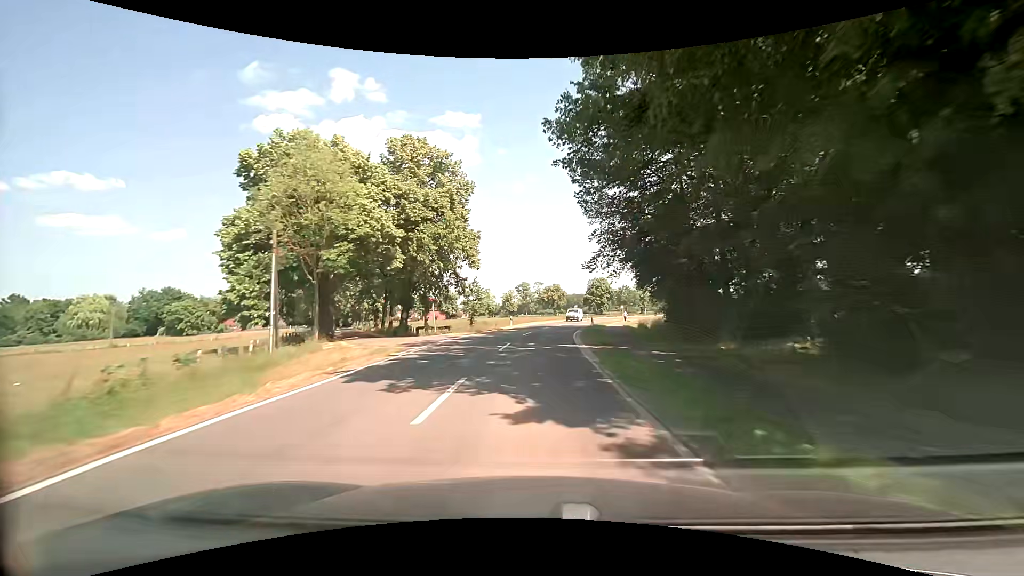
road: tertiary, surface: asphalt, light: Day
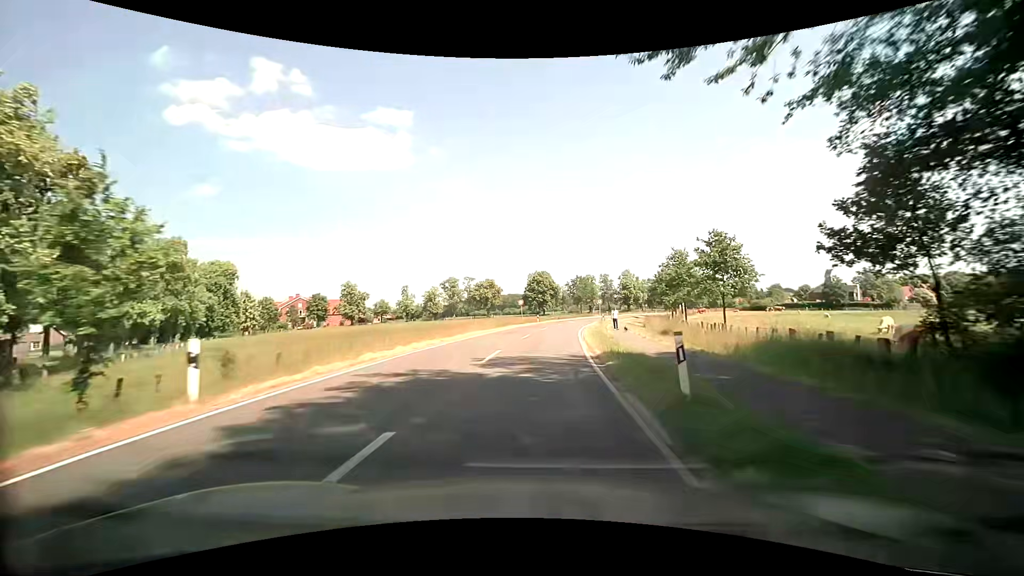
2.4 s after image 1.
(+1.7, +40.3) m; +7°
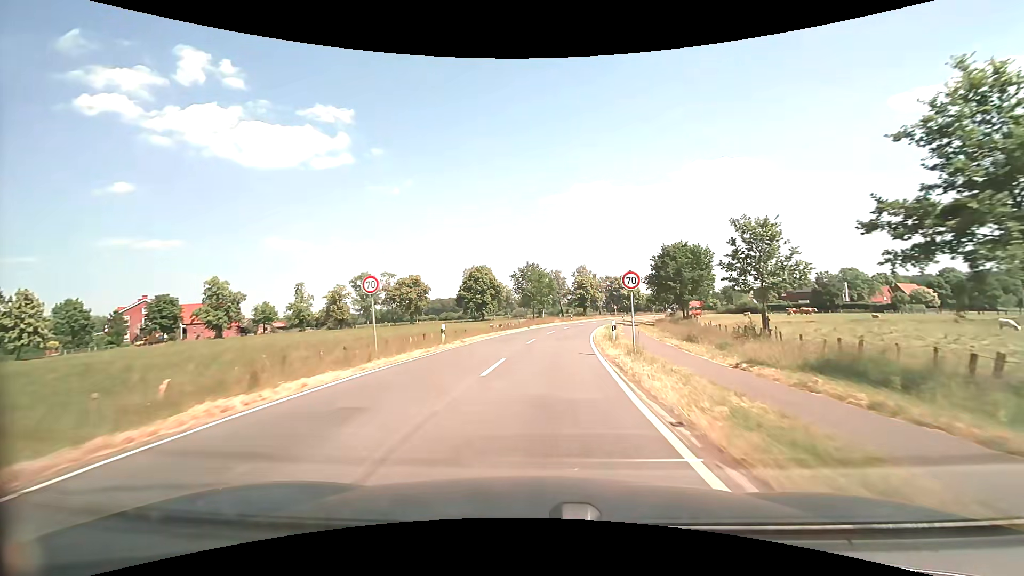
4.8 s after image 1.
(+1.8, +38.4) m; +6°
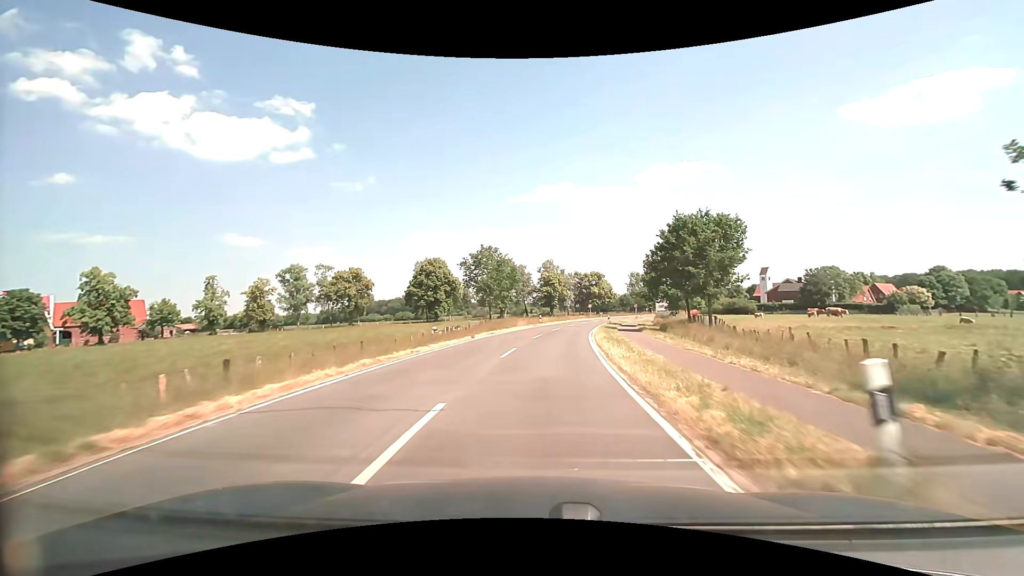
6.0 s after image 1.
(+0.7, +19.5) m; +4°
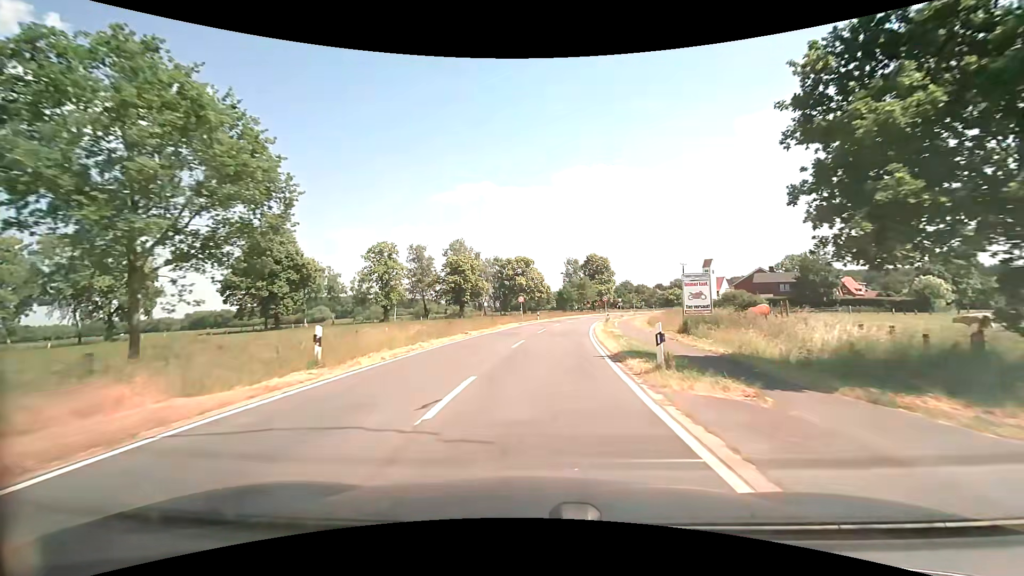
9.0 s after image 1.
(+3.6, +44.9) m; +9°
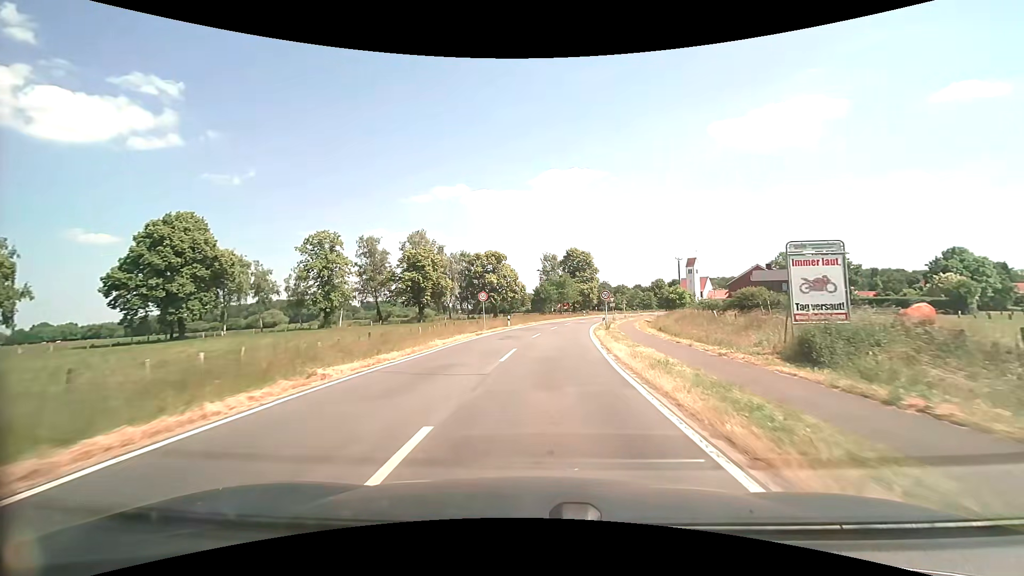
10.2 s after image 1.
(+0.4, +15.7) m; +3°
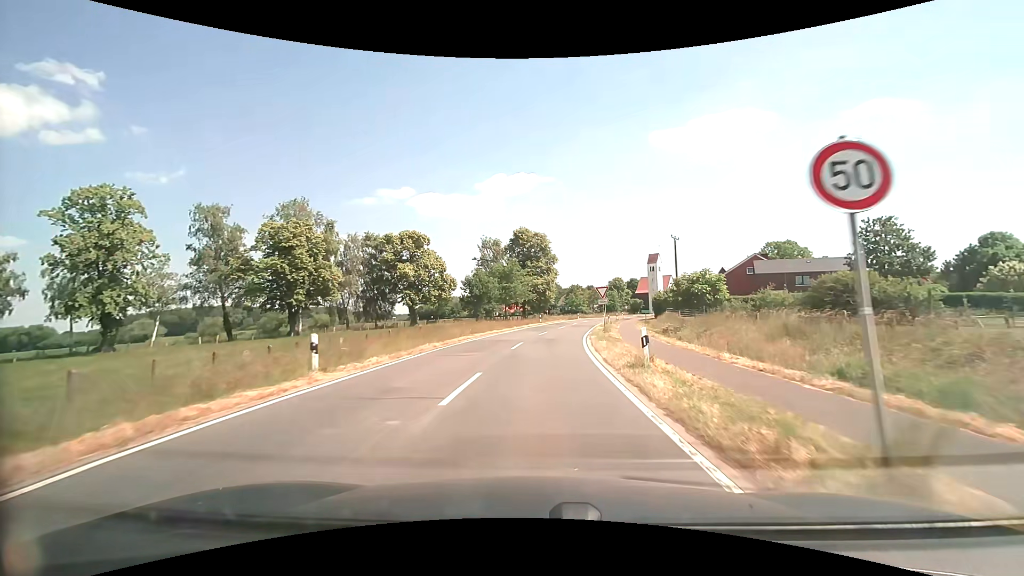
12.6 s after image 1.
(+1.6, +30.2) m; +6°
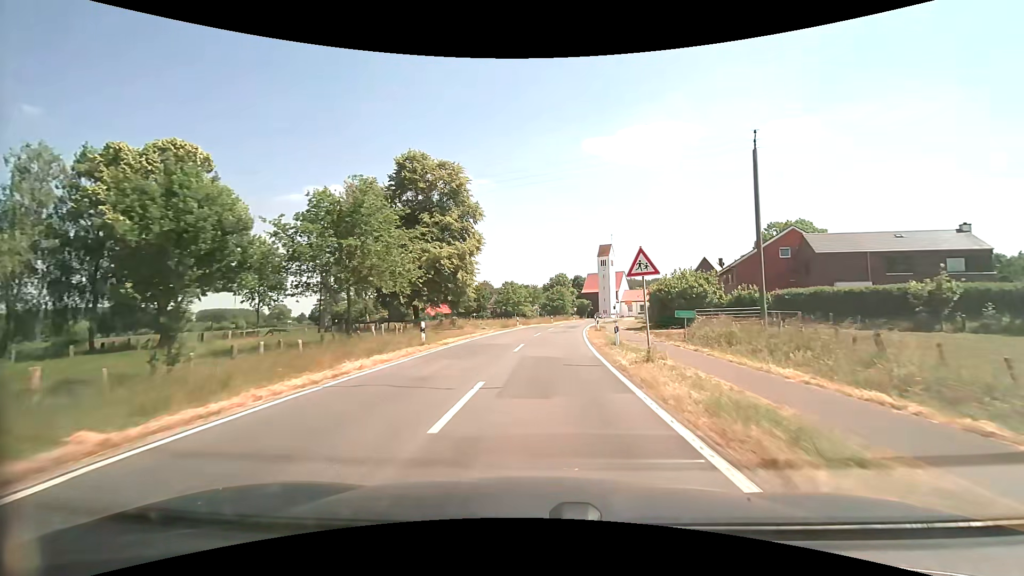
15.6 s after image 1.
(+2.1, +37.6) m; +8°
(0, +10) (+1, +20) (+1, +30) (+2, +40) (+4, +50) (+5, +60) (+7, +70) (+9, +79) (+11, +89) (+13, +99) m
